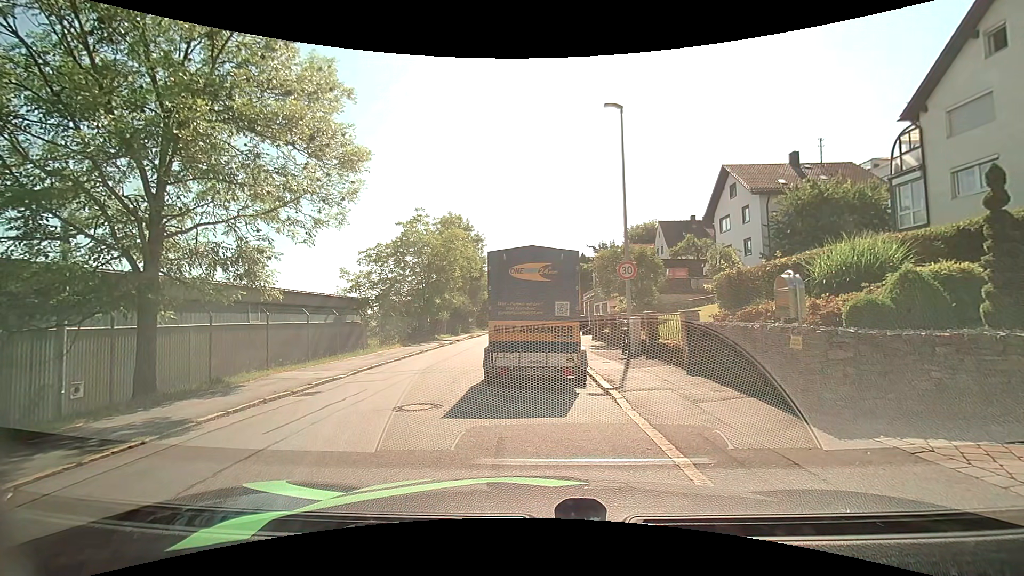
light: Day
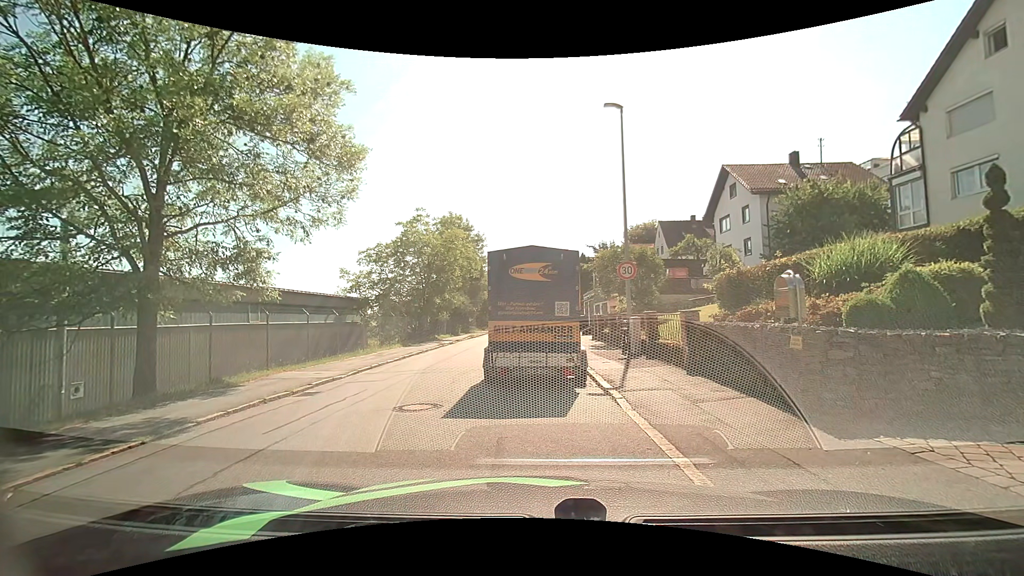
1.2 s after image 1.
(0.0, 0.0) m; 0°
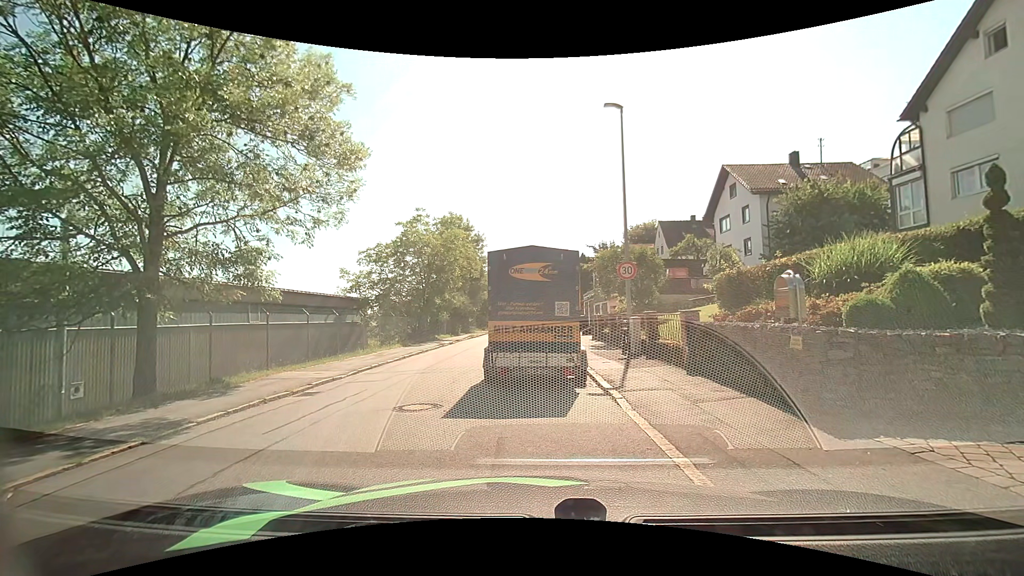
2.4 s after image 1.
(0.0, 0.0) m; 0°
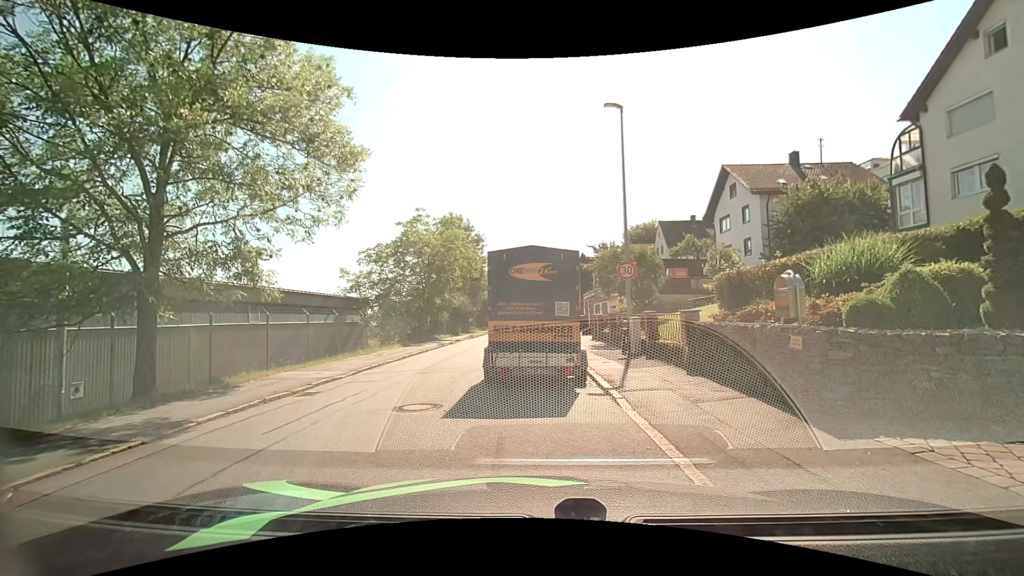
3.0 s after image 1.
(0.0, 0.0) m; 0°
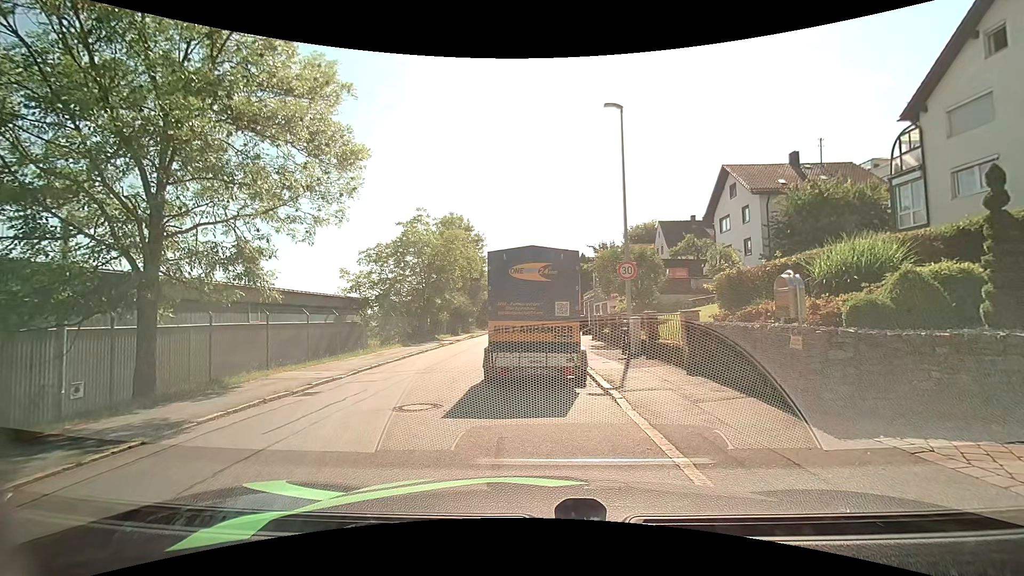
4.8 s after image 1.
(0.0, 0.0) m; 0°
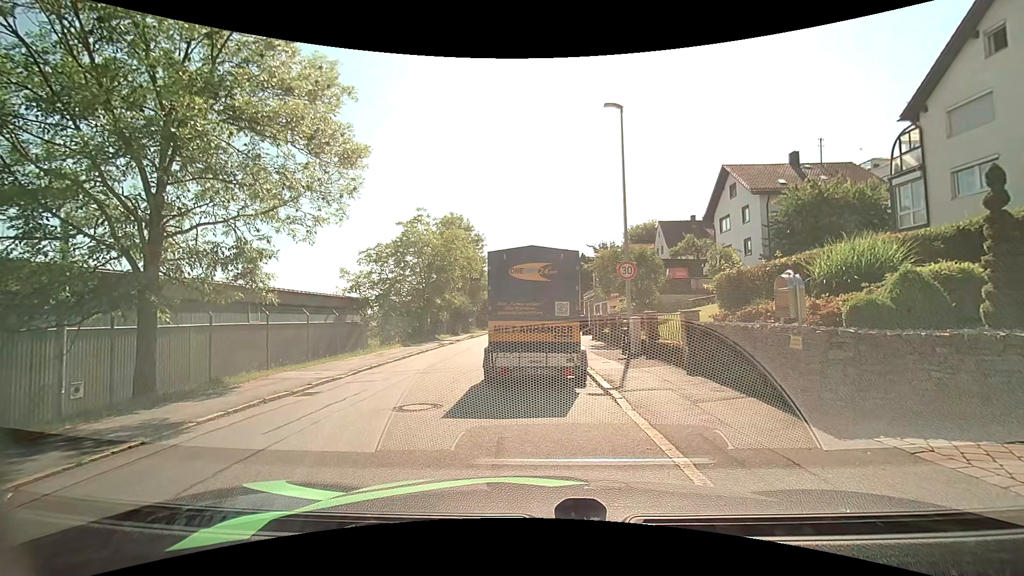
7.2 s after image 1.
(0.0, 0.0) m; 0°
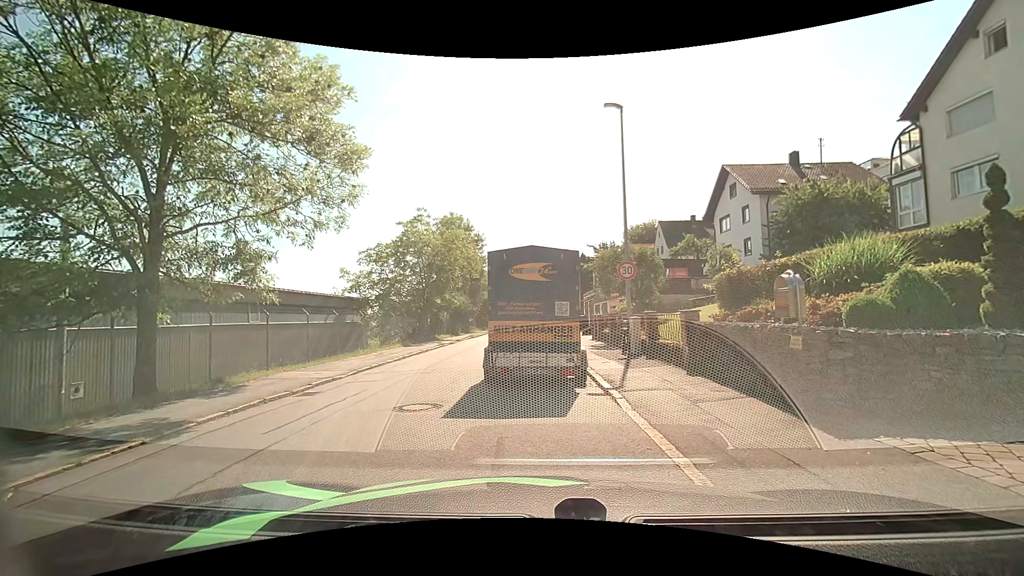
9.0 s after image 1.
(0.0, 0.0) m; 0°
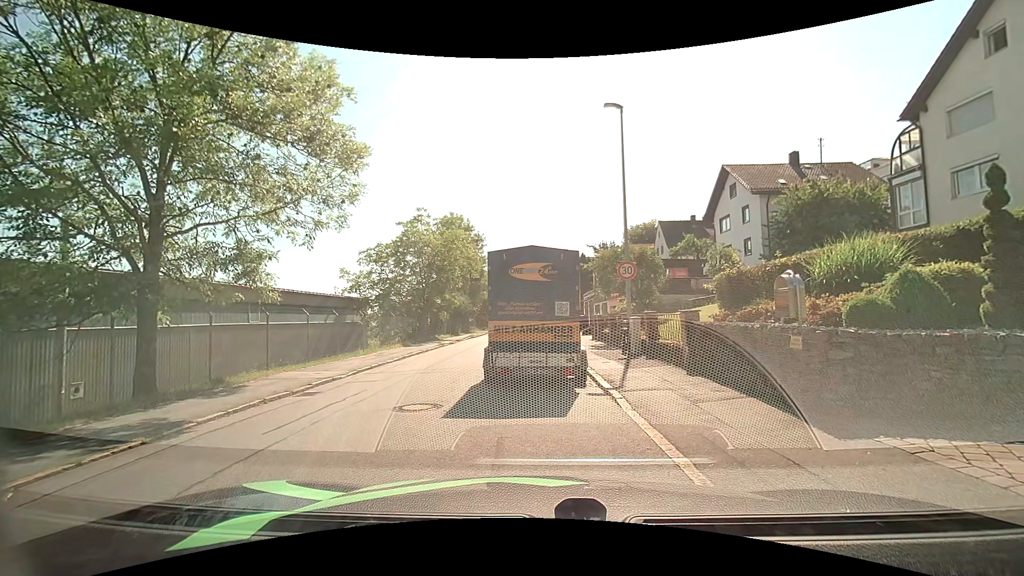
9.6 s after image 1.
(0.0, 0.0) m; 0°
(-2, +10) (-3, +20) (-3, +30) (-3, +40) (-4, +50) (-4, +60) (-5, +70) (-5, +80) (-5, +90) (-6, +100) m
